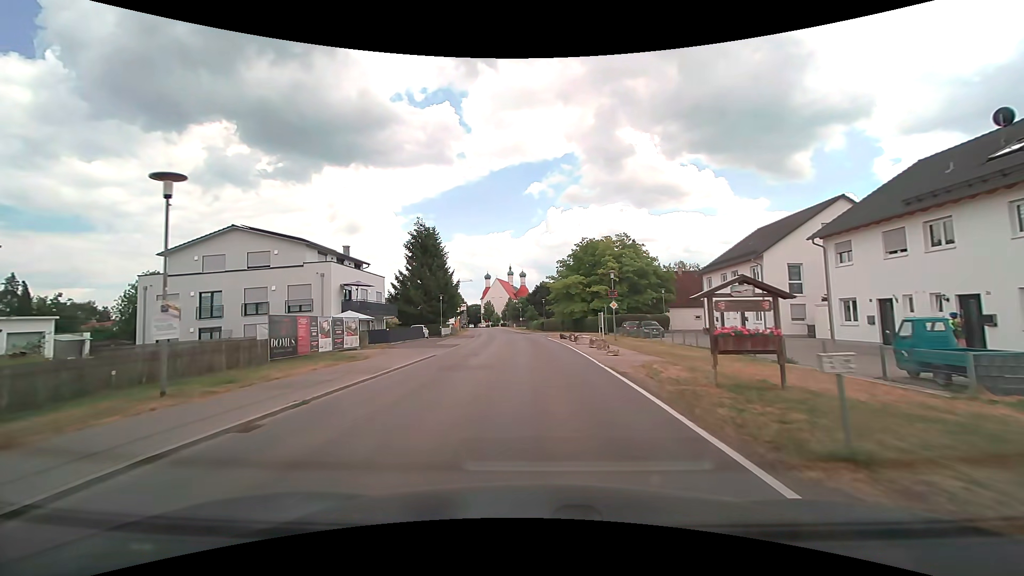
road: tertiary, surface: asphalt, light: Day
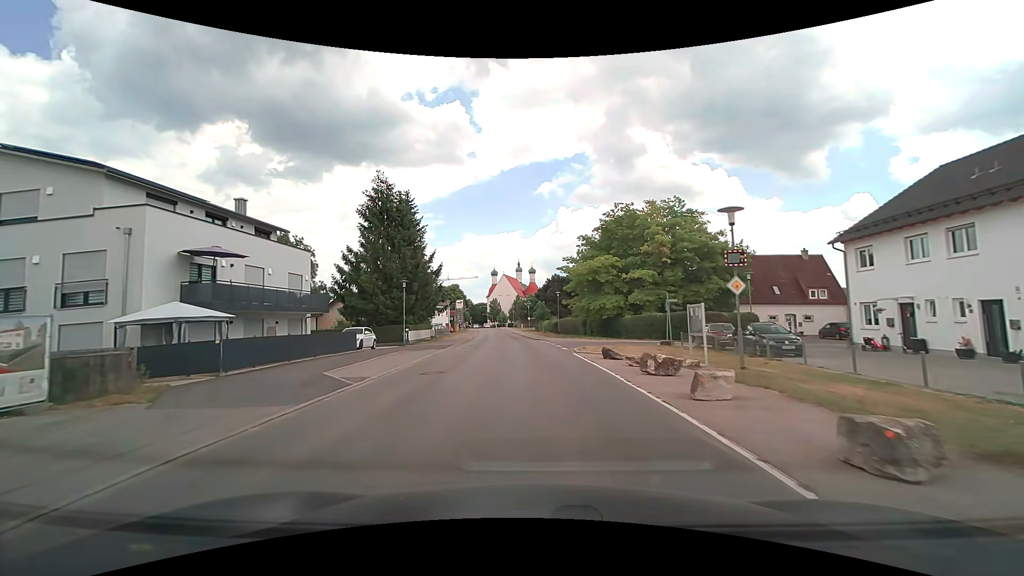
(-0.1, +20.2) m; -1°
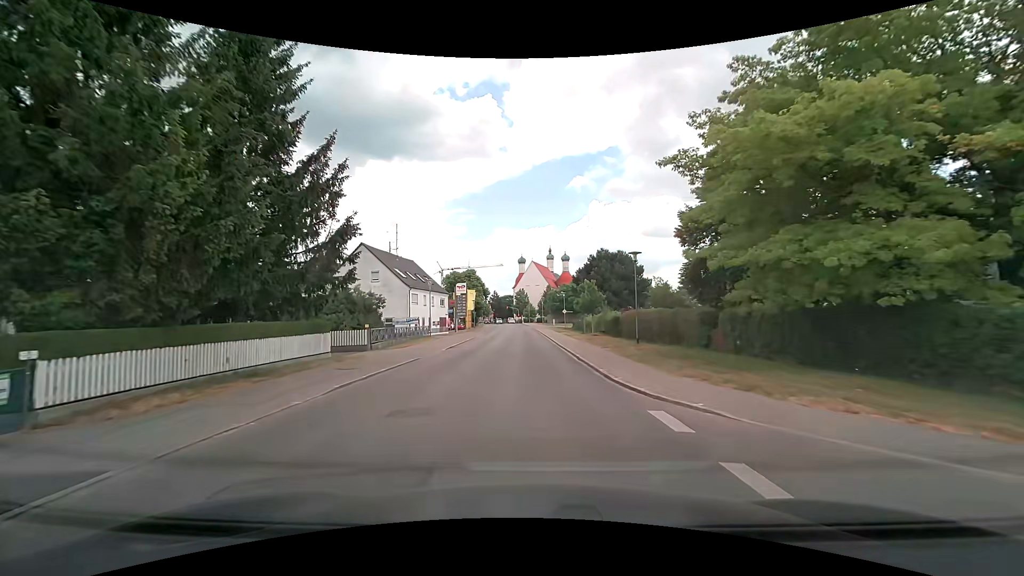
(-0.9, +32.9) m; -4°
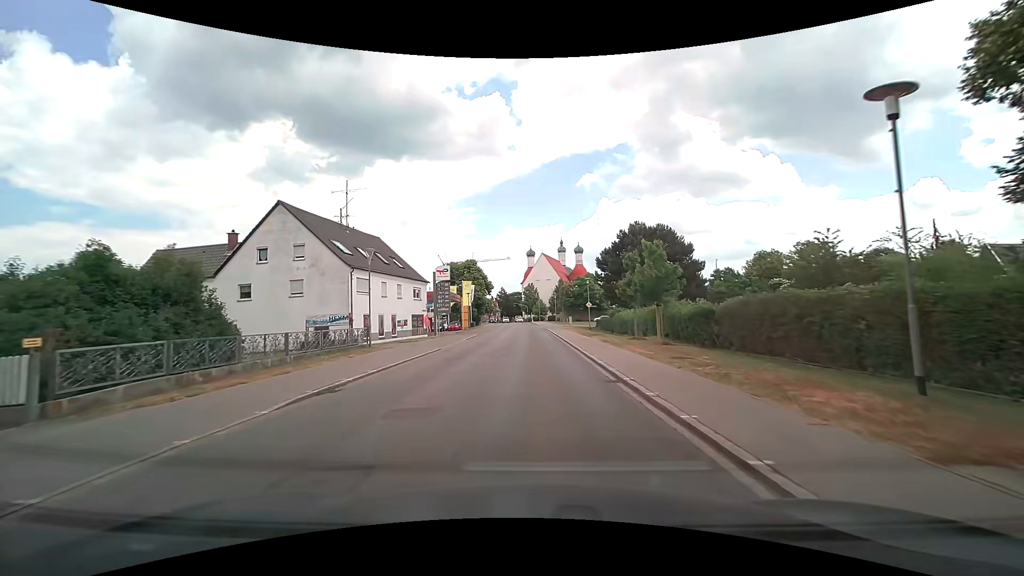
(-0.2, +19.6) m; -1°
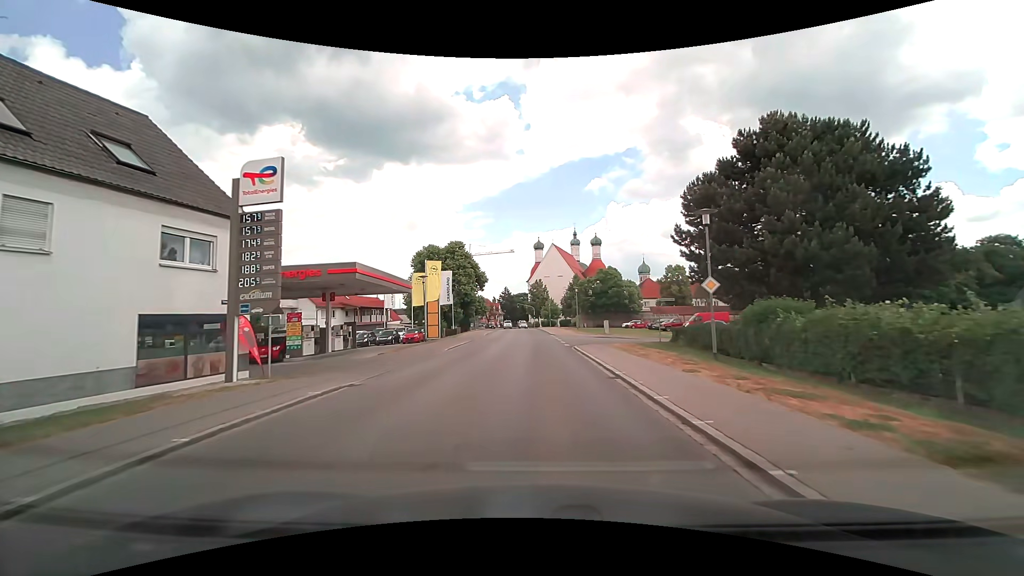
(-0.2, +32.4) m; -1°
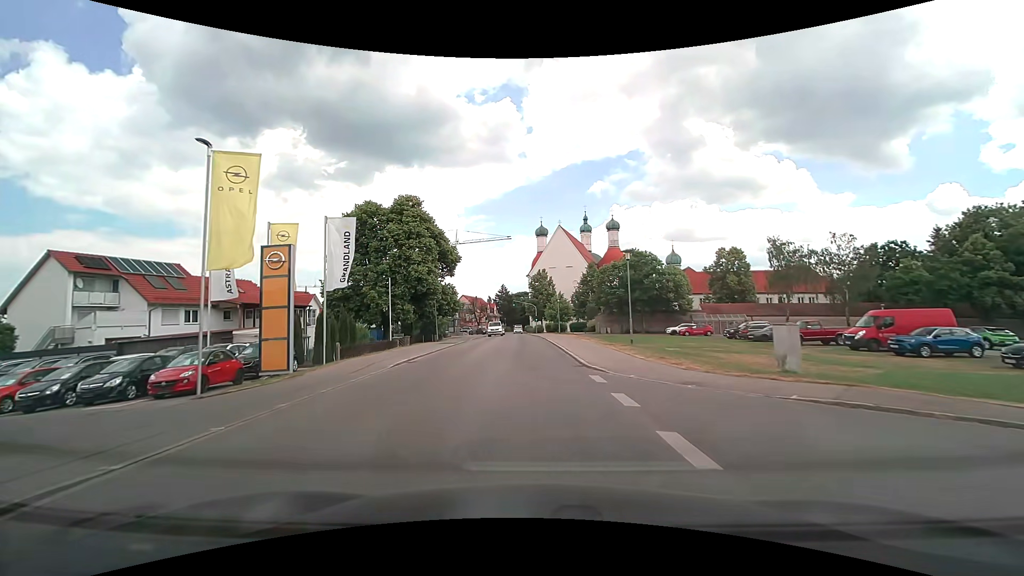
(0.0, +33.1) m; 0°
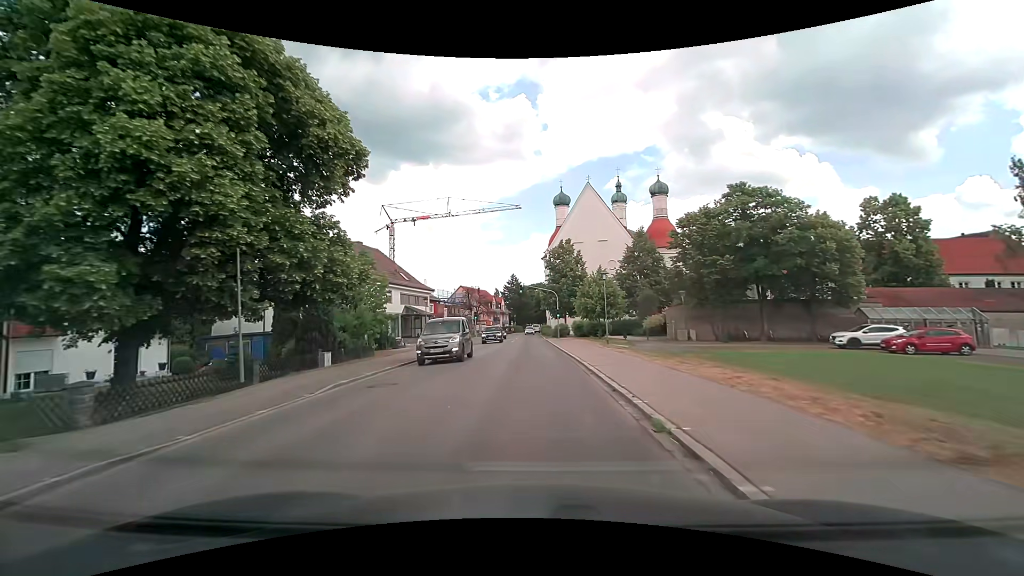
(-0.4, +35.0) m; -2°
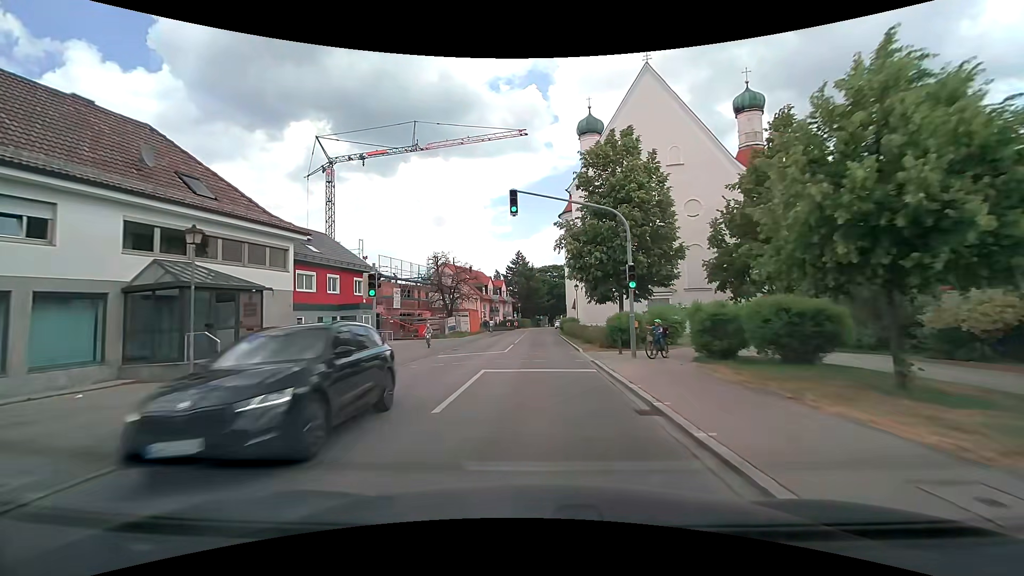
(-0.6, +36.9) m; -1°
(0, +10) (0, +20) (0, +30) (0, +40) (0, +50) (0, +60) (+1, +70) (+2, +80) (+6, +89) (+11, +98) m
